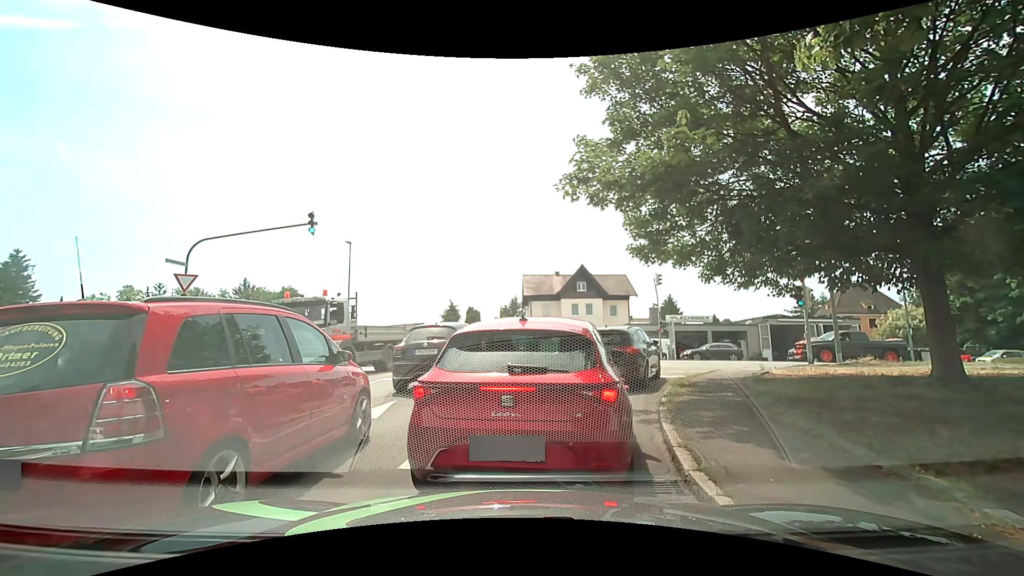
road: residential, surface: asphalt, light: Day
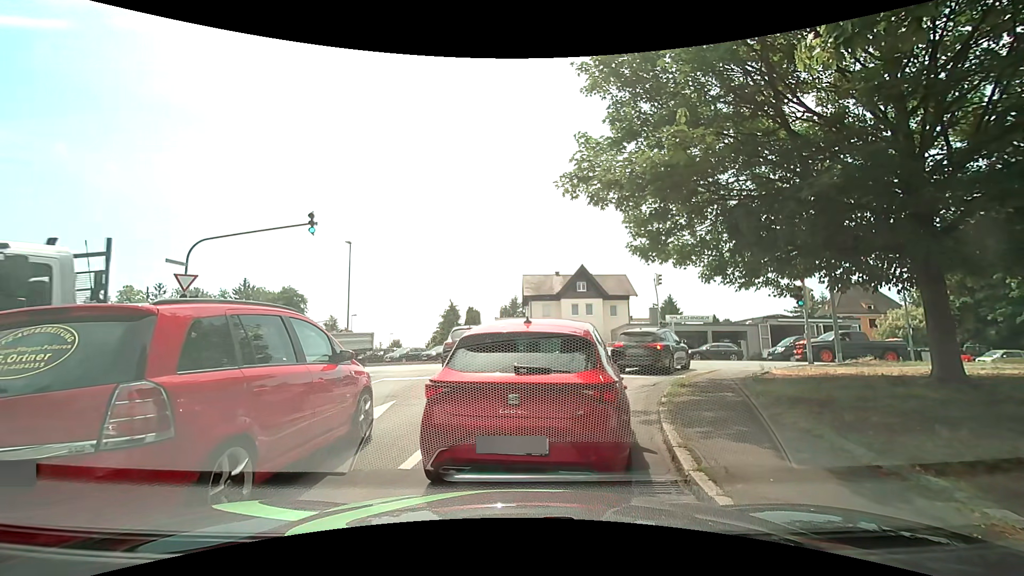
(0.0, 0.0) m; 0°
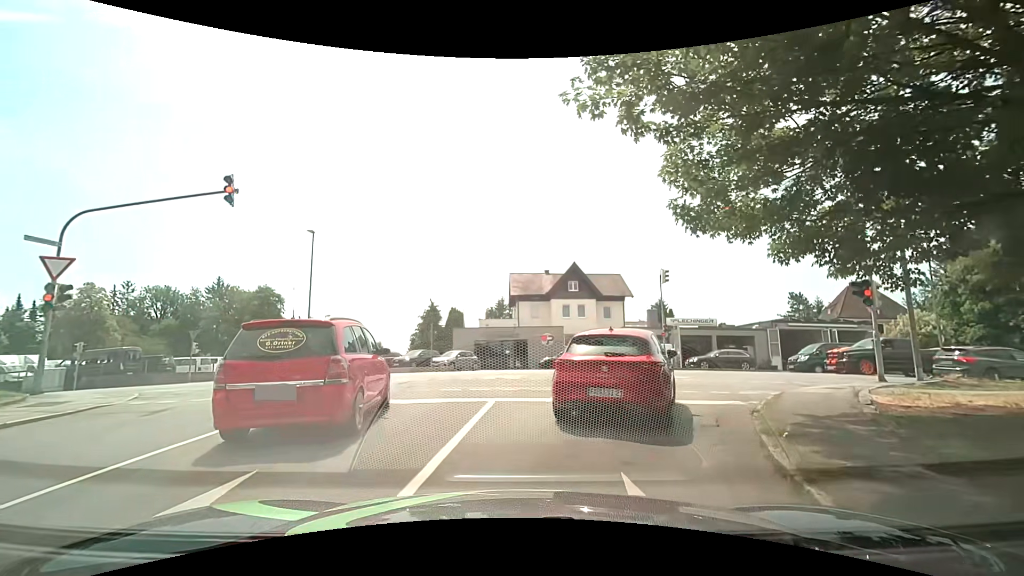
(+0.1, +5.1) m; 0°
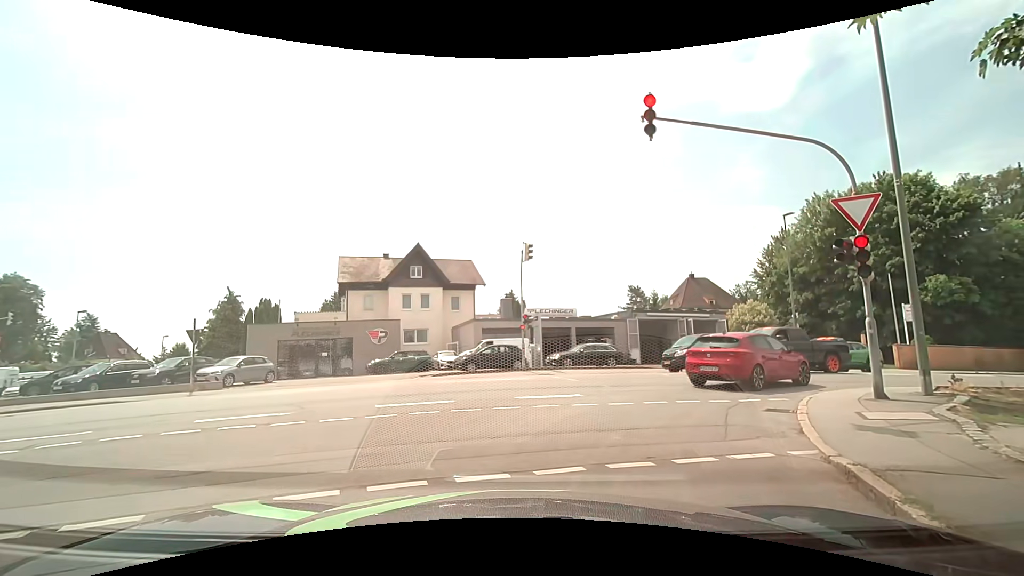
(+1.3, +7.8) m; +16°
